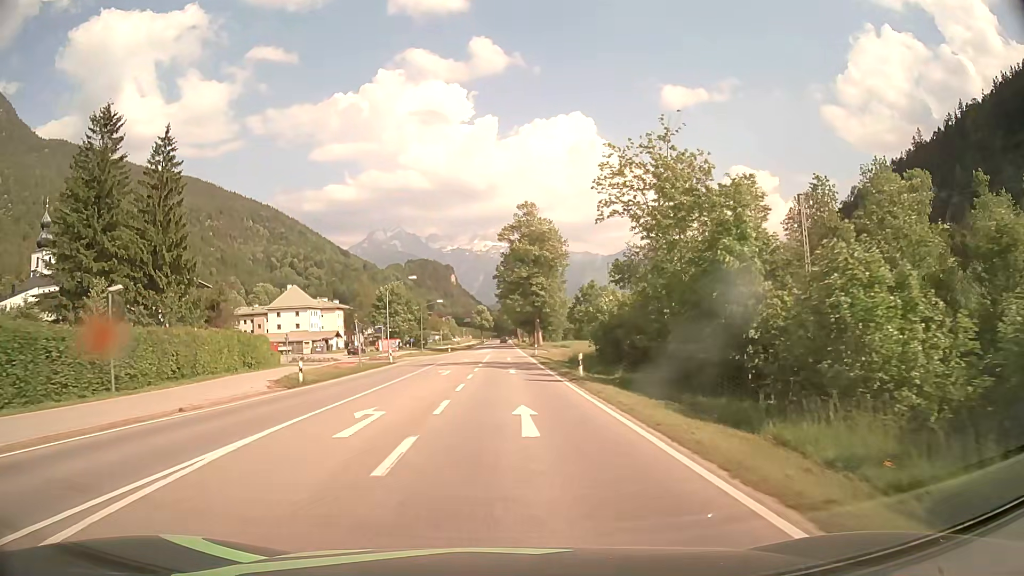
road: primary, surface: asphalt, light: Day
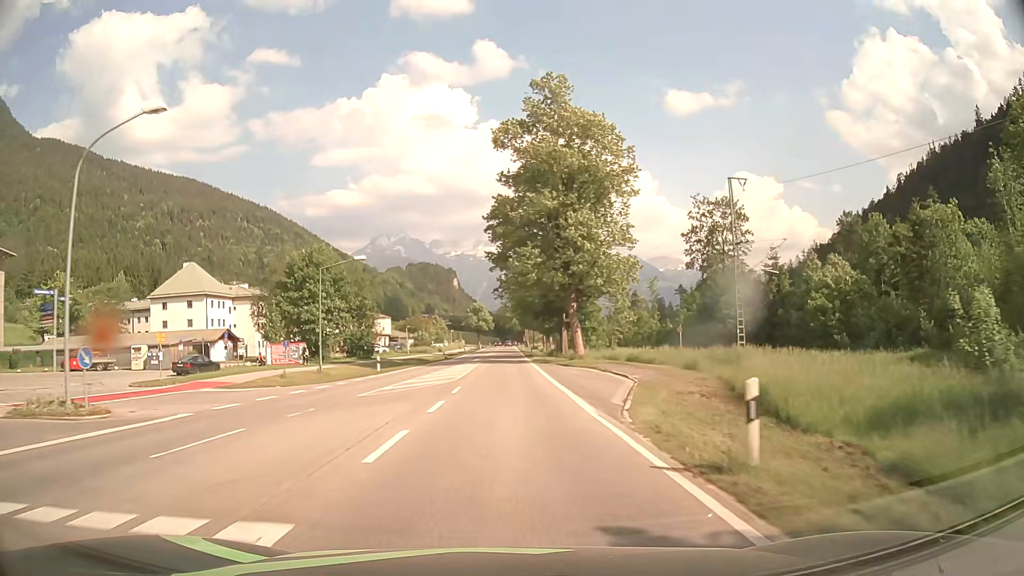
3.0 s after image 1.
(+0.2, +53.9) m; 0°
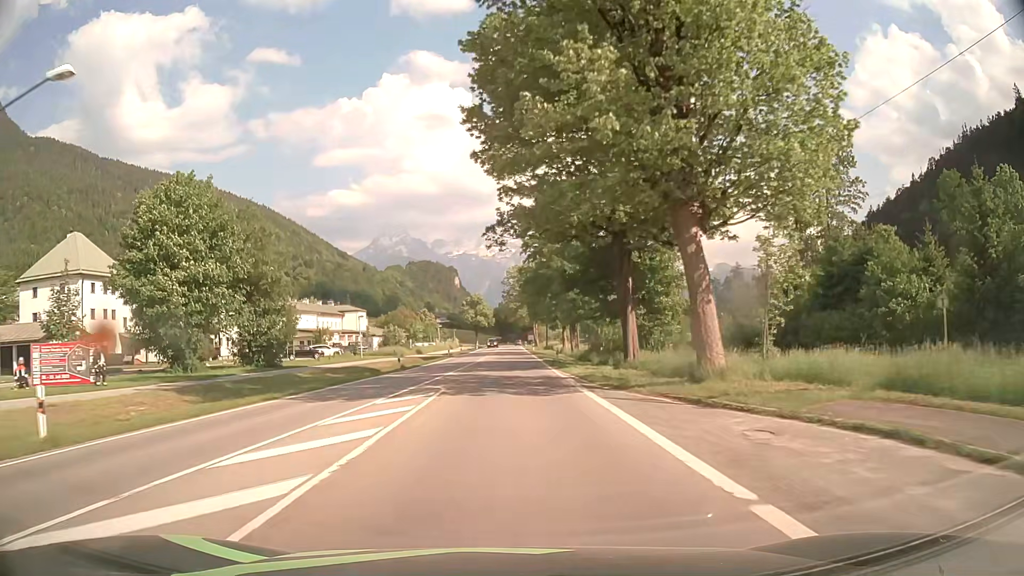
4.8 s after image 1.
(-0.2, +32.3) m; 0°
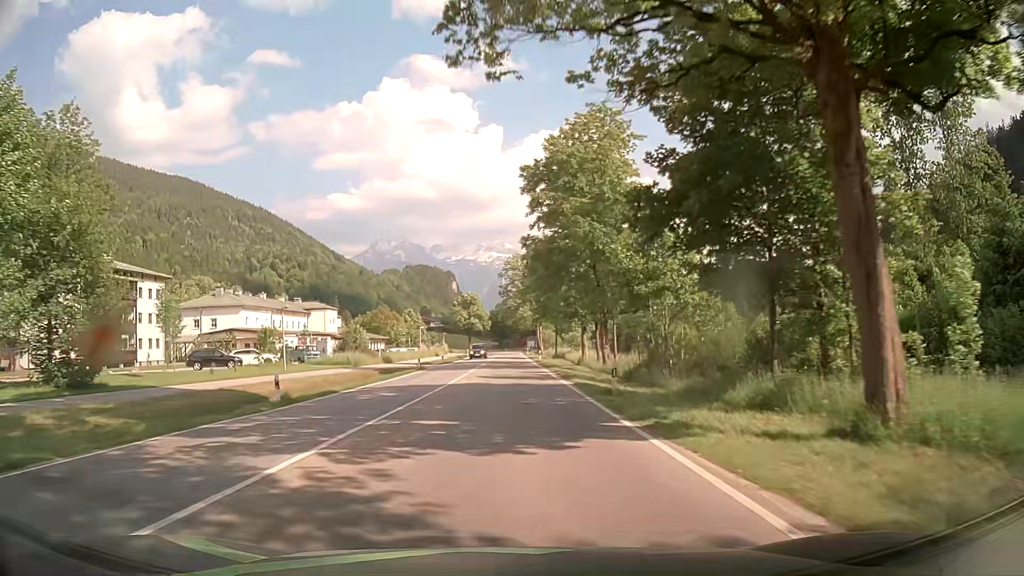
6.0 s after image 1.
(0.0, +21.4) m; 0°
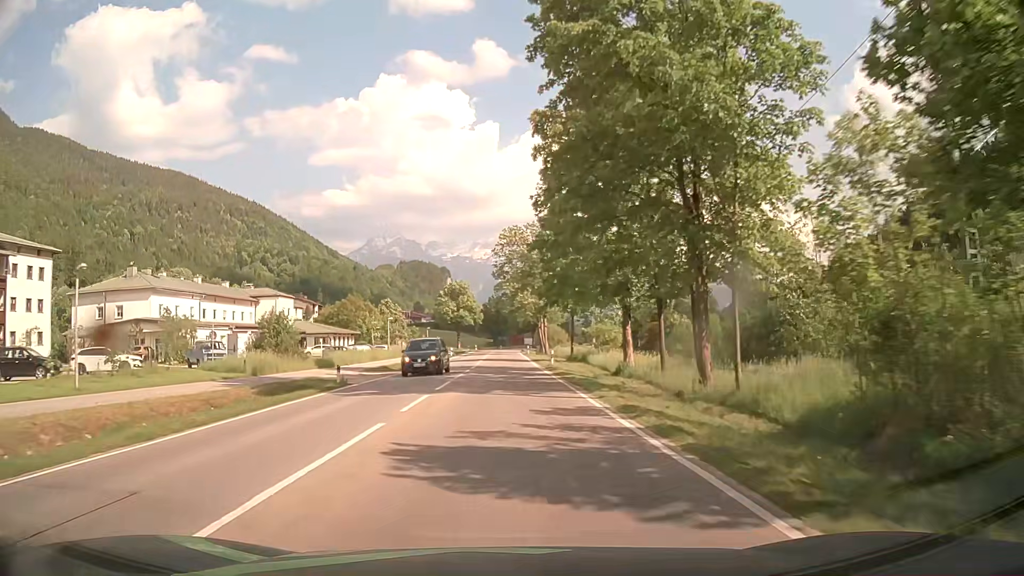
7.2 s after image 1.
(+0.3, +21.4) m; +1°
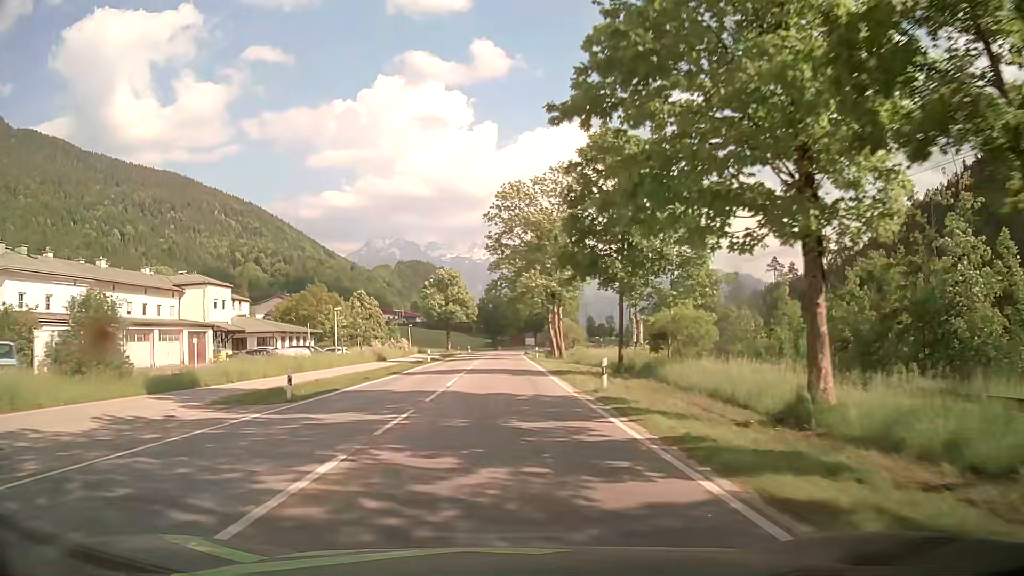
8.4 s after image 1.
(+0.1, +21.5) m; 0°
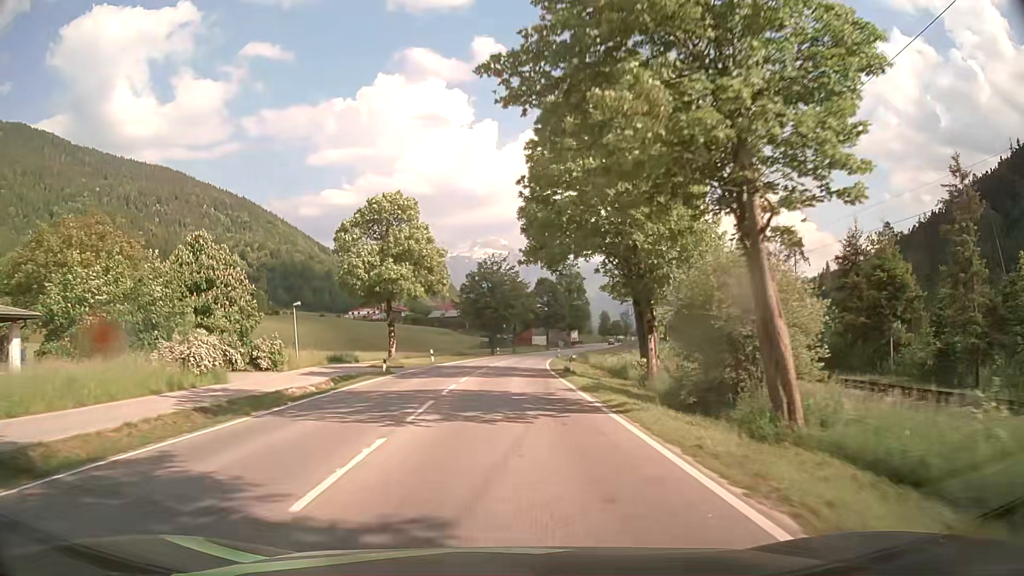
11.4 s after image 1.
(-0.1, +53.6) m; 0°
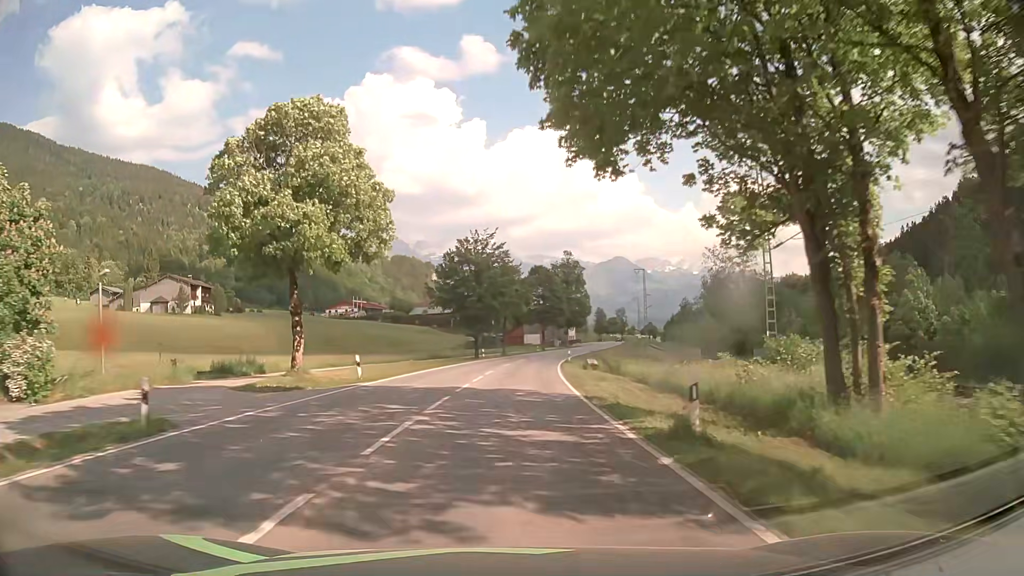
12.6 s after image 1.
(0.0, +21.5) m; +1°
(0, +10) (0, +20) (+1, +30) (+1, +40) (+2, +50) (+3, +60) (+4, +70) (+6, +80) (+7, +90) (+9, +99) m
